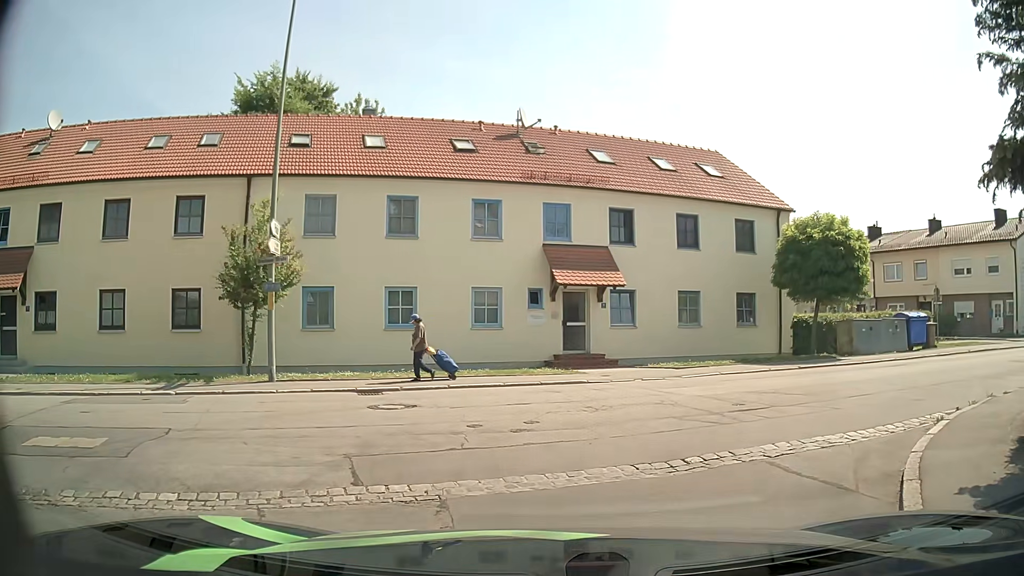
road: residential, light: Day
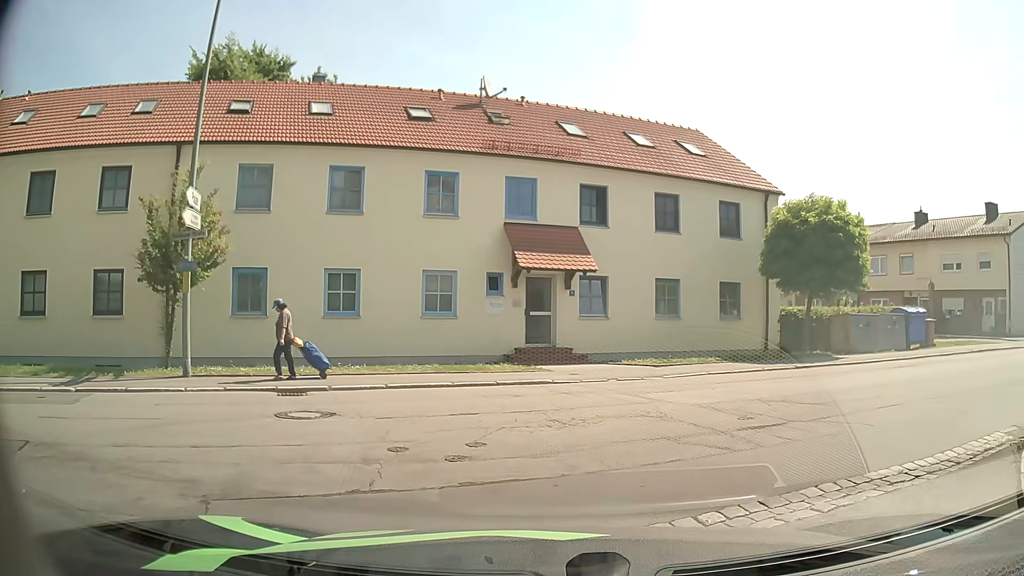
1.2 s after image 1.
(0.0, +2.4) m; +3°
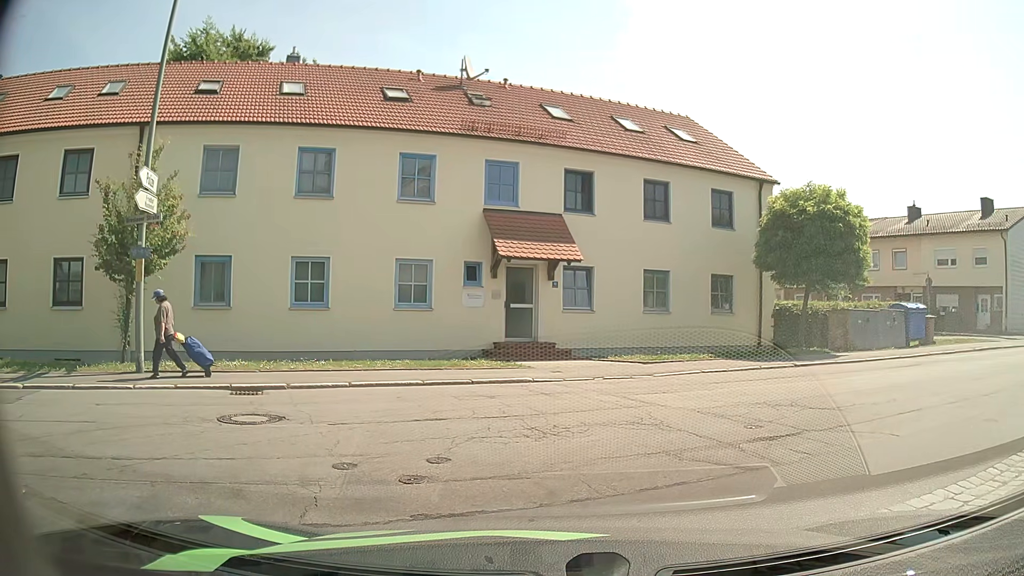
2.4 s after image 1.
(0.0, +1.0) m; 0°
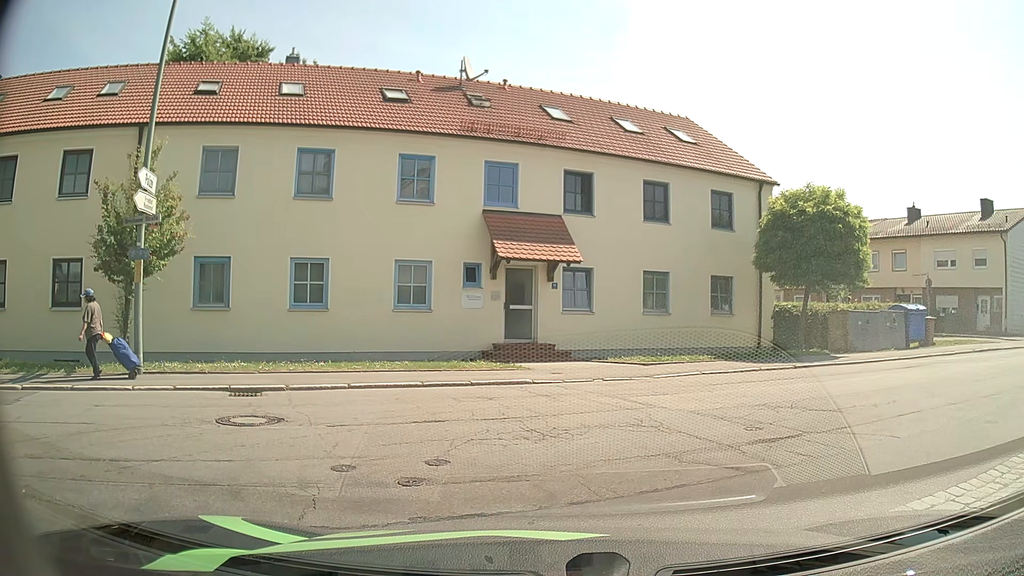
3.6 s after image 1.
(0.0, +0.1) m; 0°
